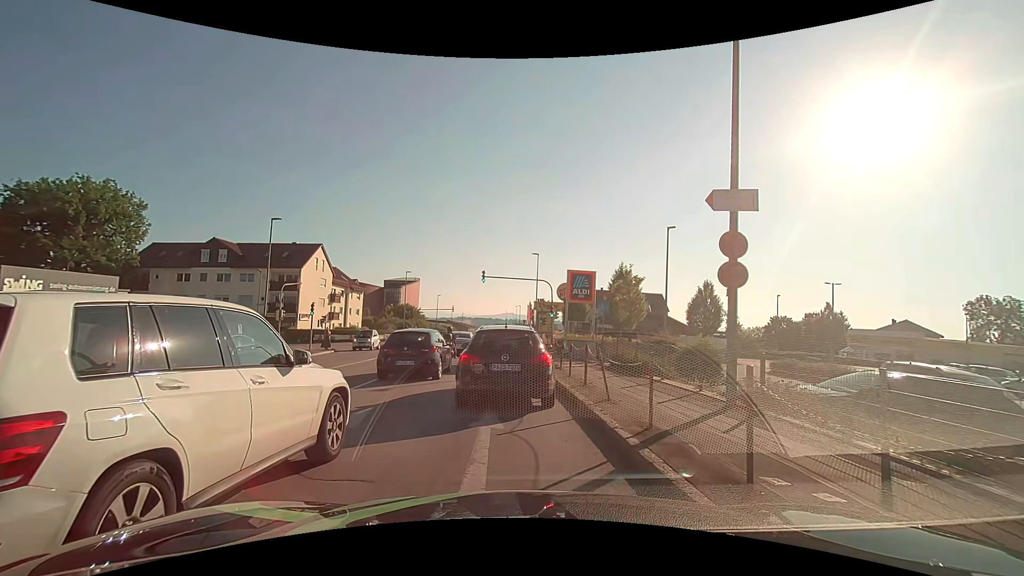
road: tertiary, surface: asphalt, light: Day
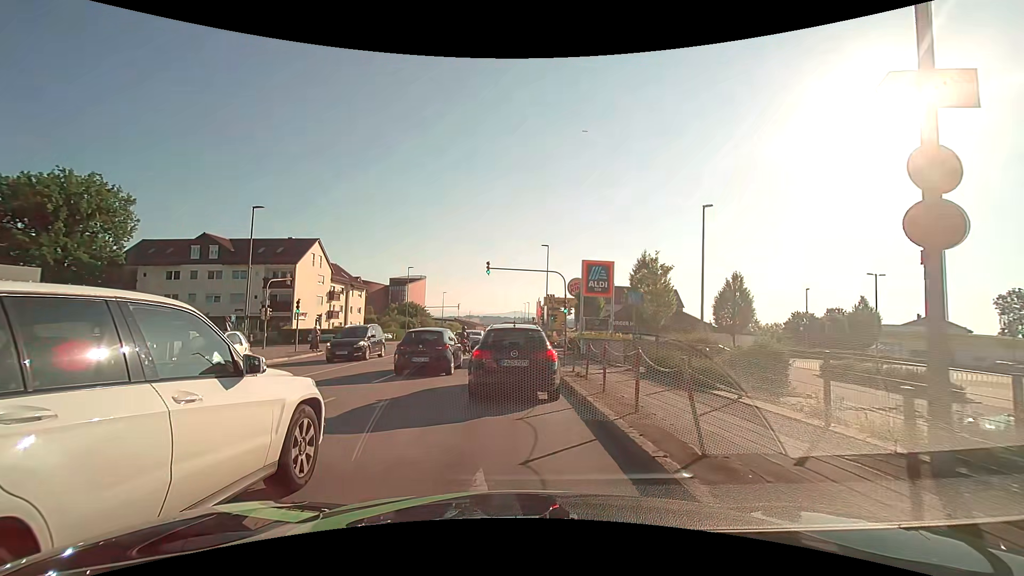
(0.0, +4.2) m; 0°
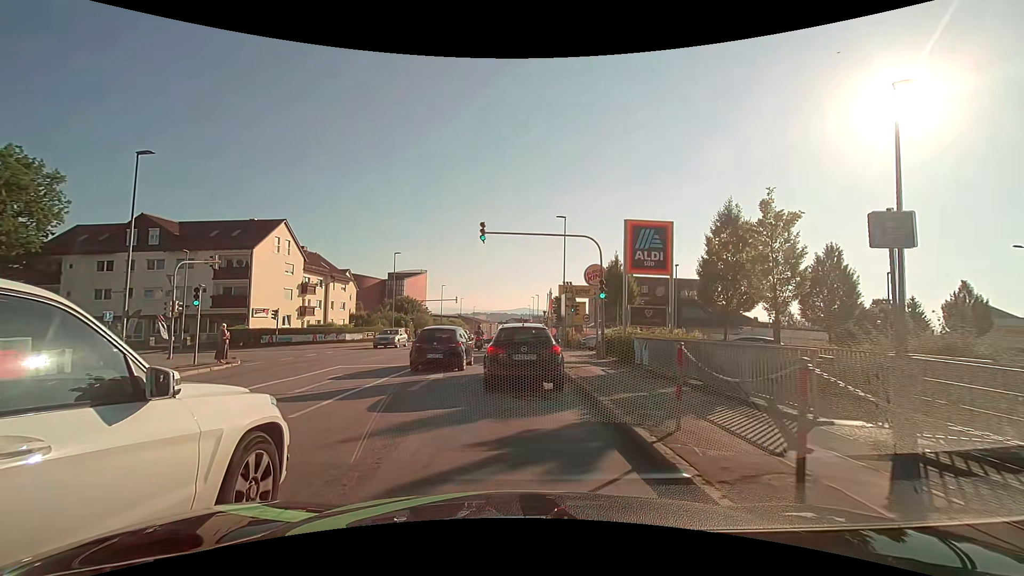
(-0.3, +11.5) m; -2°
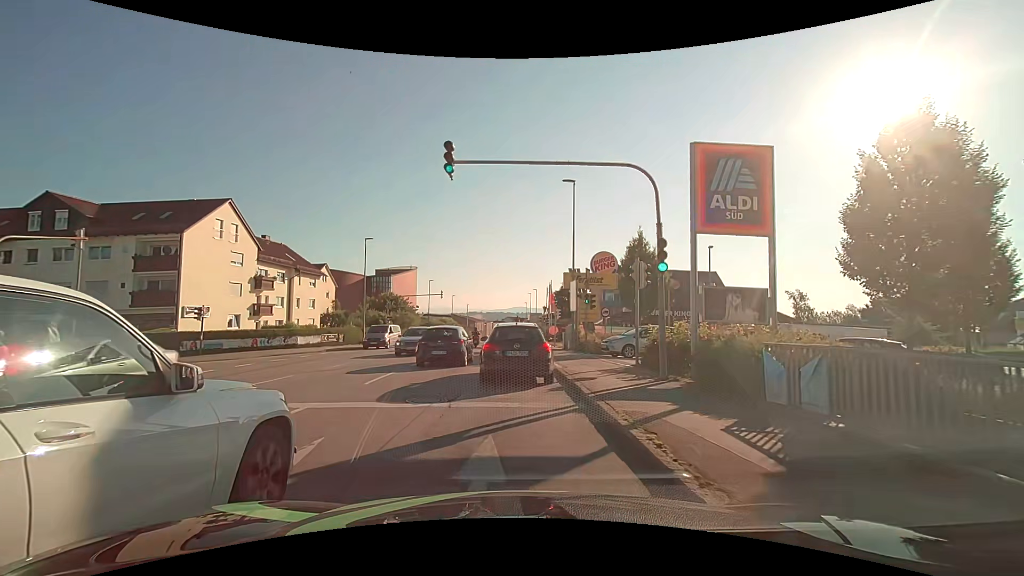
(+0.1, +9.4) m; +1°
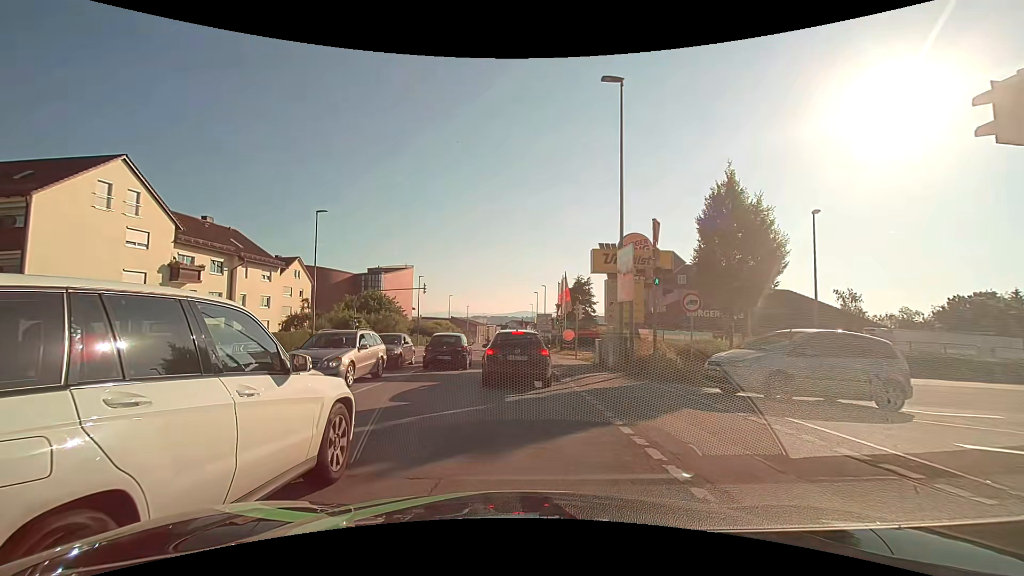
(-0.1, +12.8) m; -1°
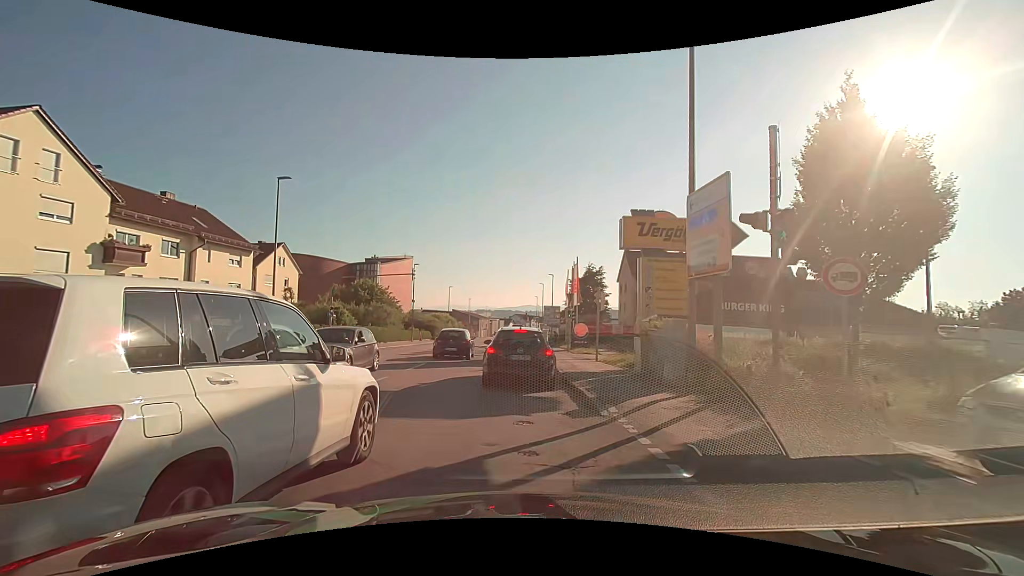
(0.0, +6.4) m; 0°
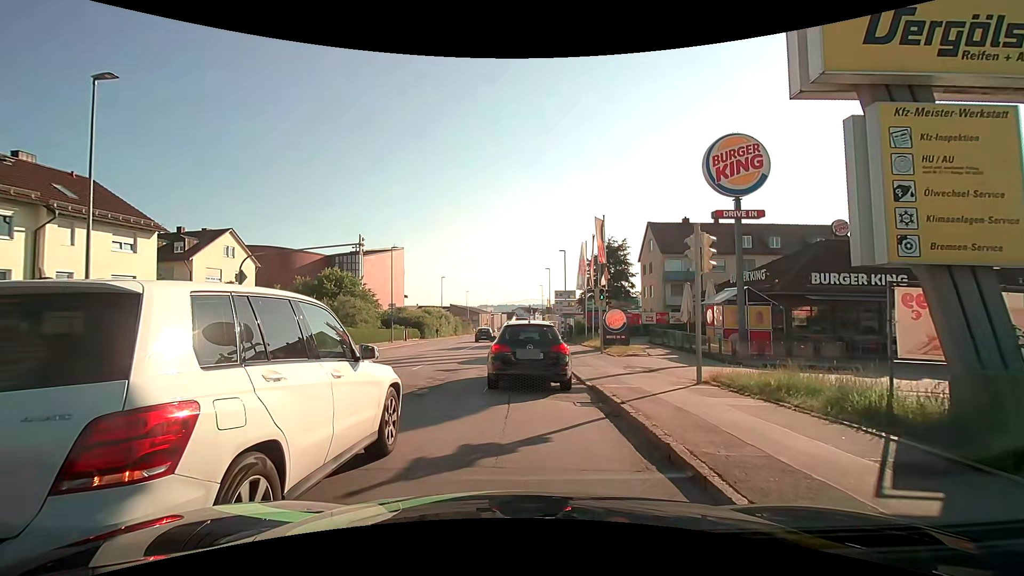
(-0.2, +12.4) m; 0°
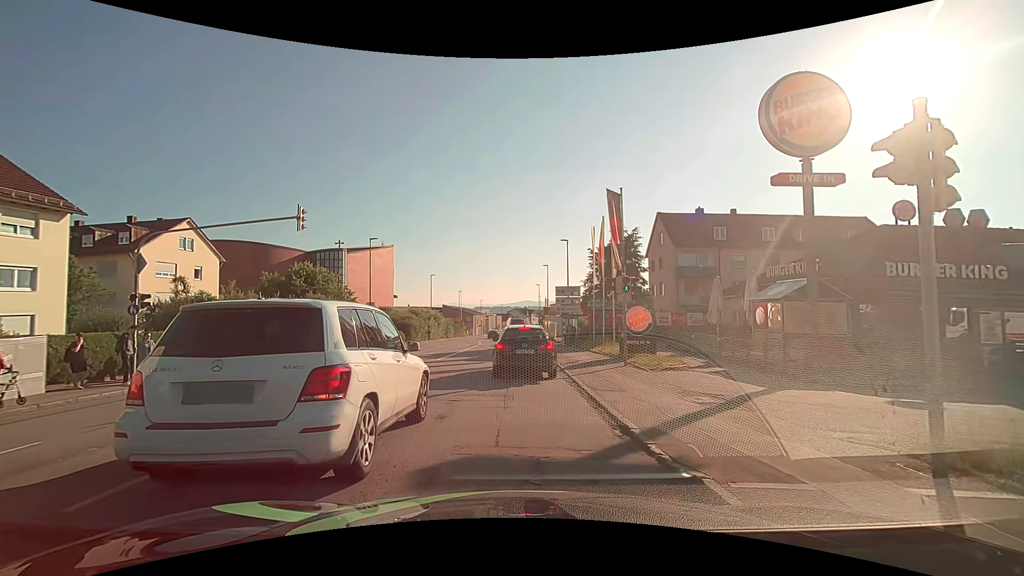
(0.0, +6.2) m; 0°
